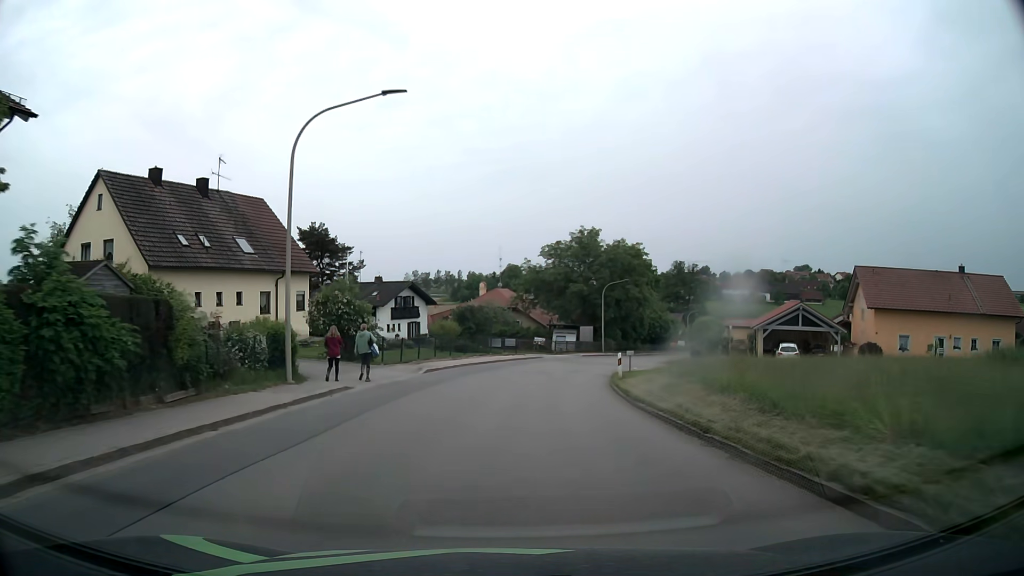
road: tertiary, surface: asphalt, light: Day
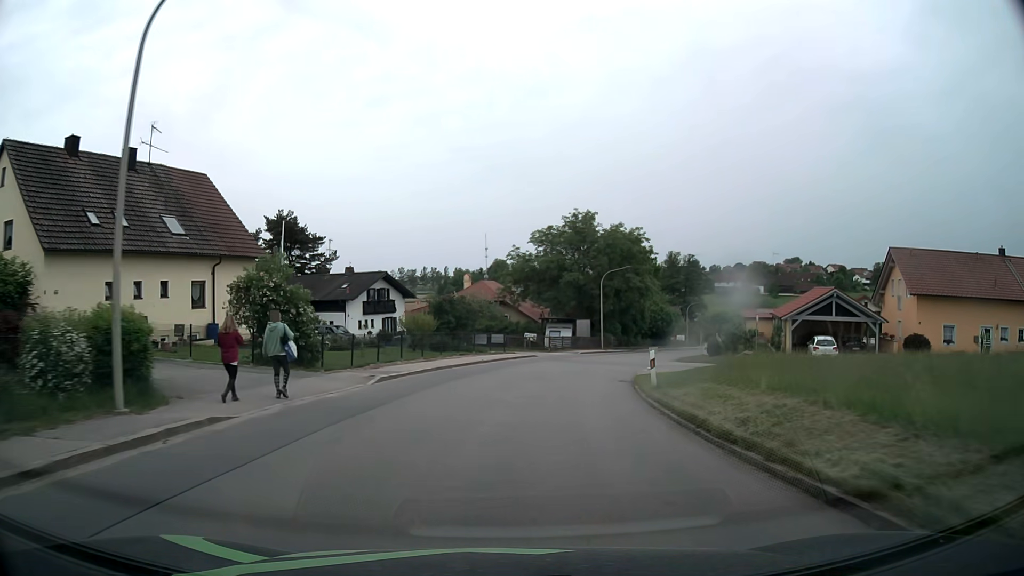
(0.0, +7.5) m; +1°
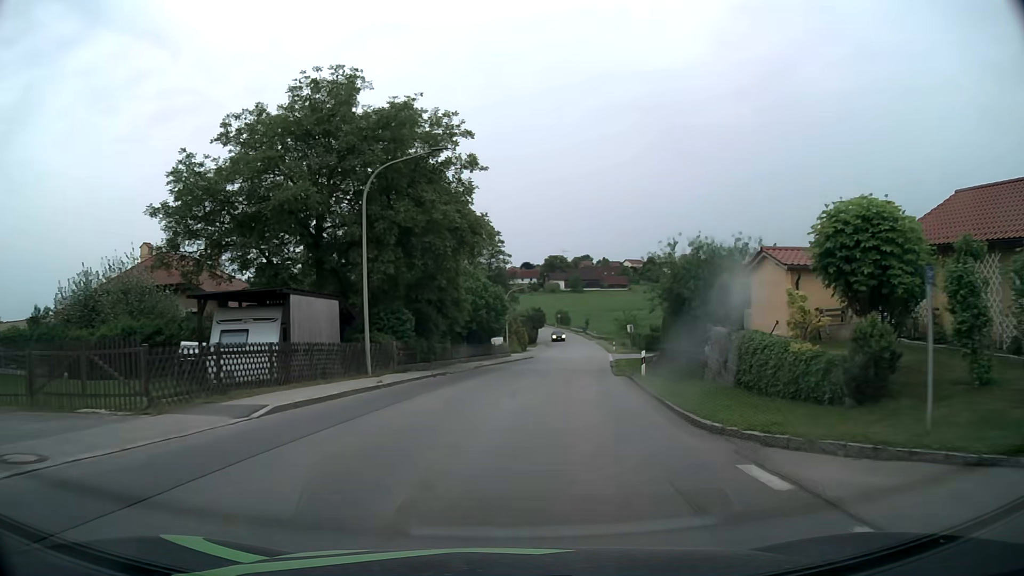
(+5.2, +37.4) m; +19°
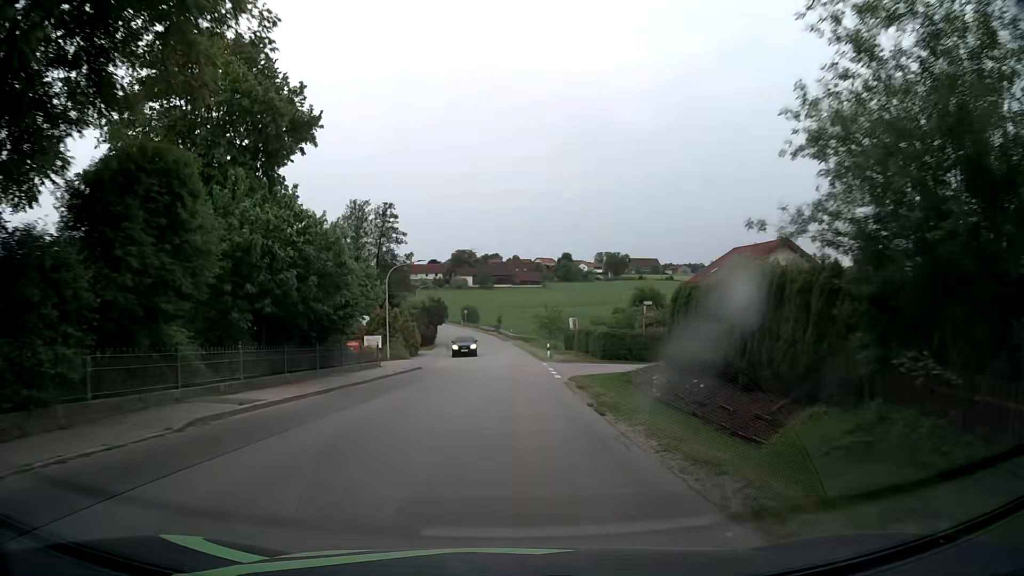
(+1.7, +23.3) m; +8°
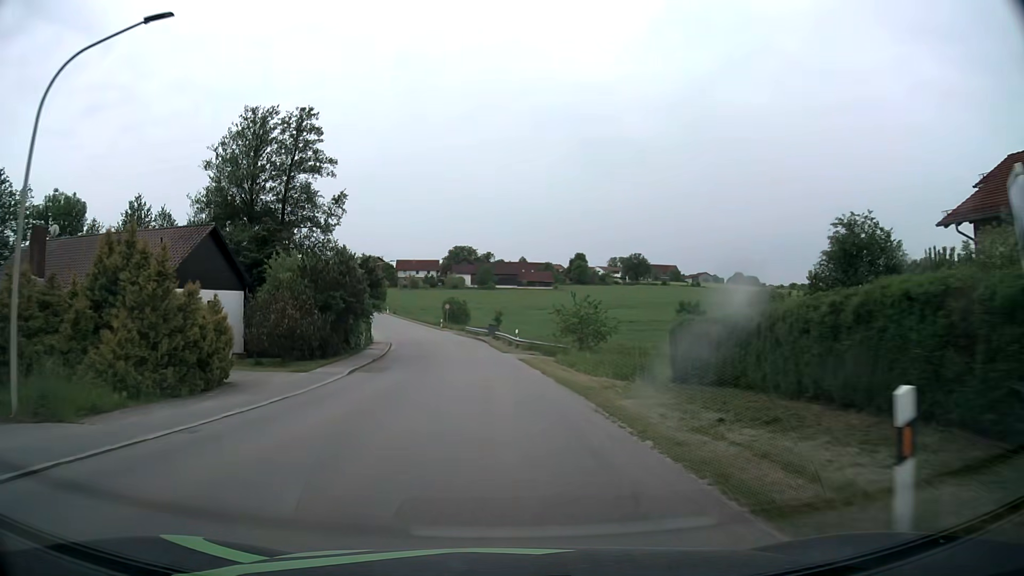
(+0.3, +39.5) m; 0°
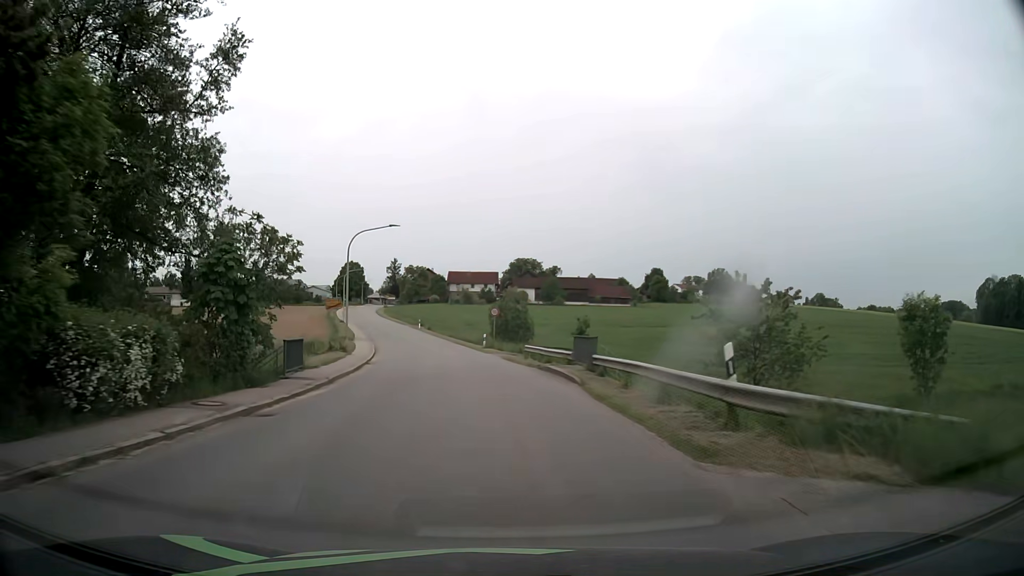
(-1.4, +31.3) m; -5°
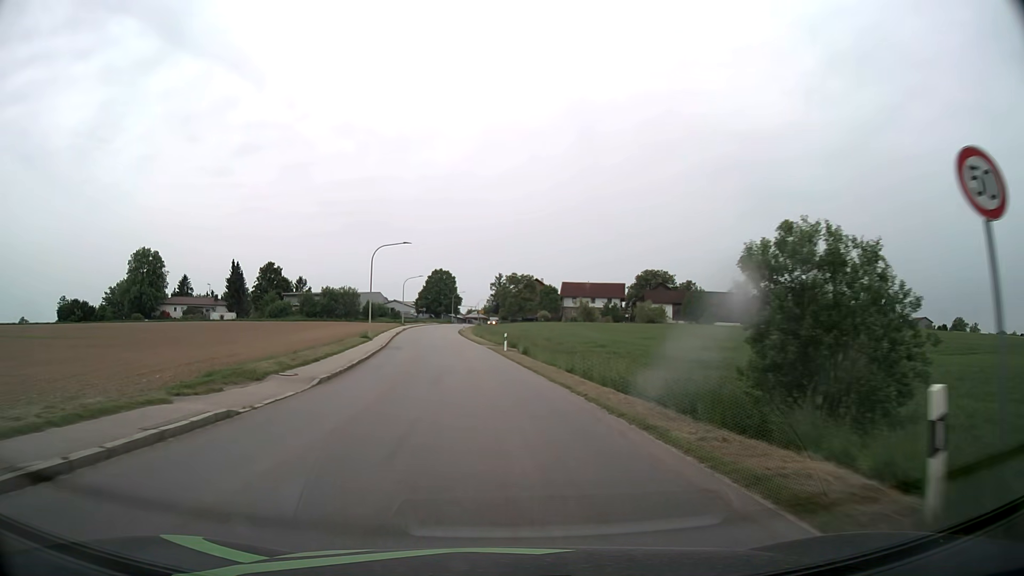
(-3.7, +41.3) m; -10°
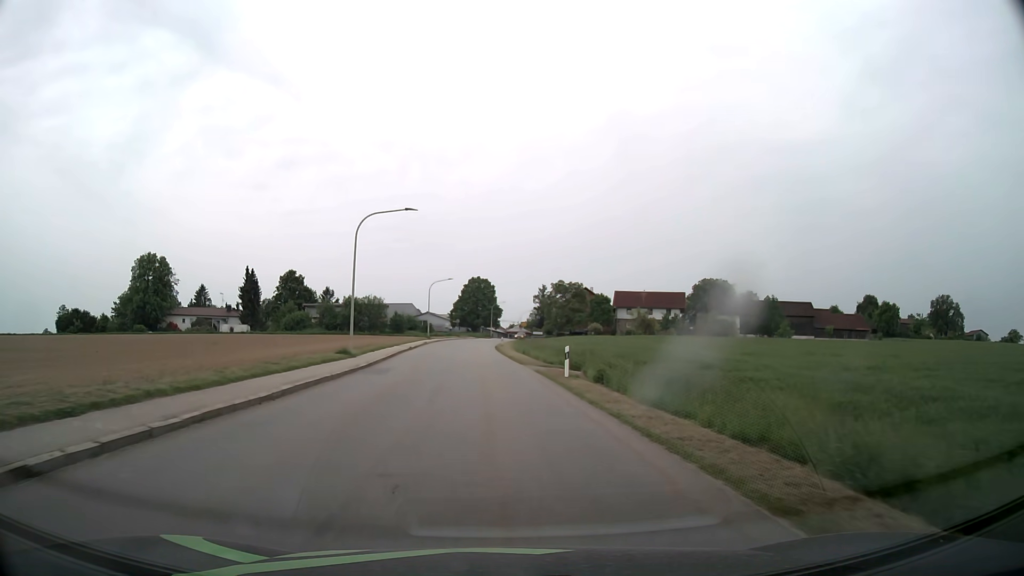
(-0.6, +17.5) m; -4°
(0, +10) (0, +20) (-1, +30) (-1, +40) (-2, +50) (-2, +60) (-3, +70) (-3, +80) (-2, +90) (-2, +100) m
